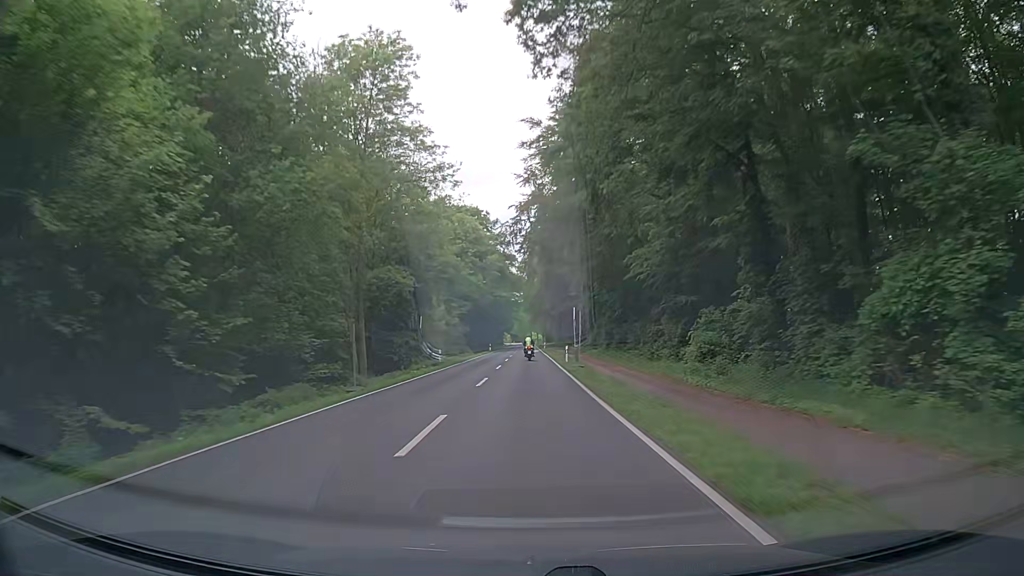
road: secondary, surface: asphalt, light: Day
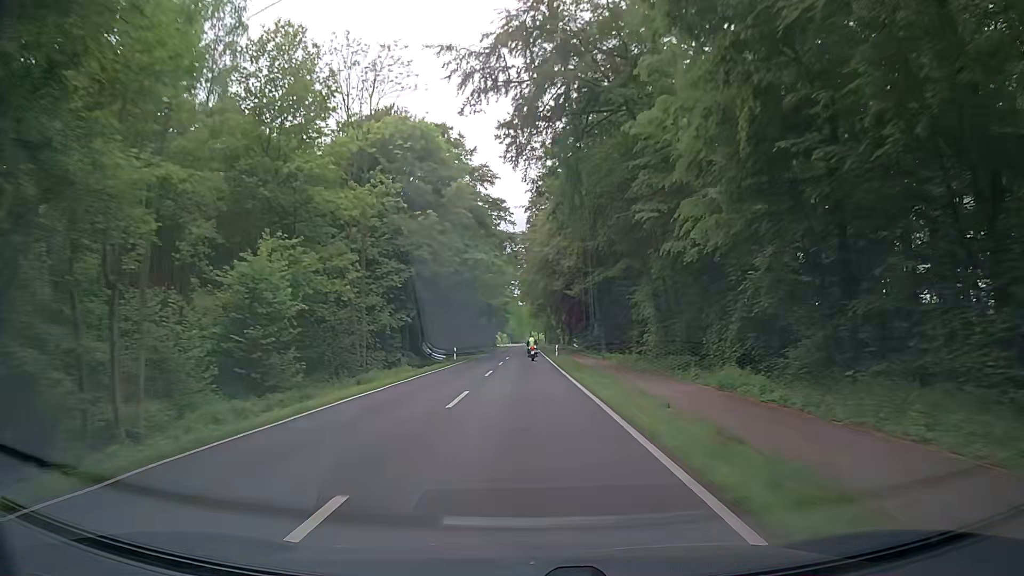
(+0.3, +42.5) m; +1°
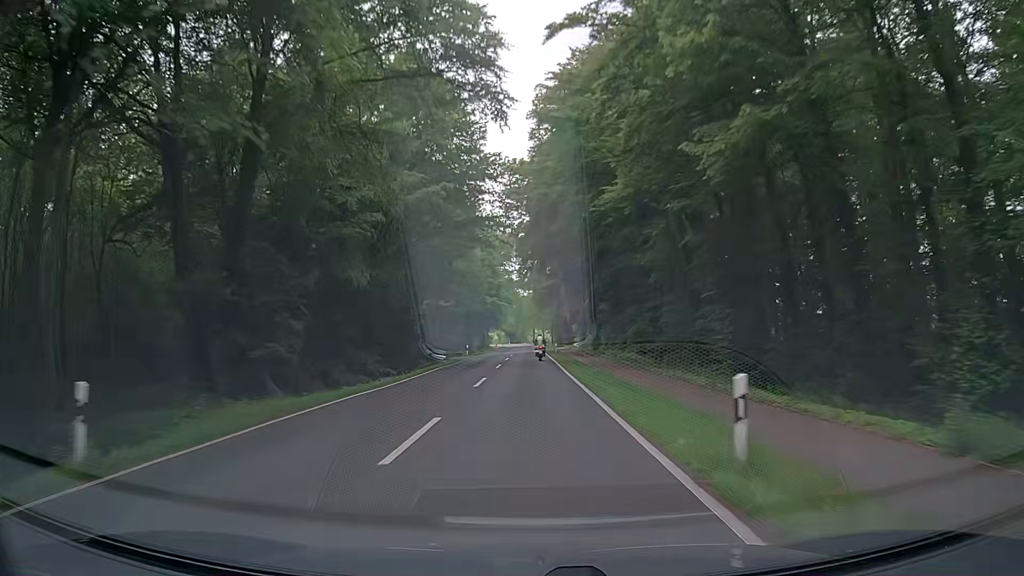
(-0.1, +42.3) m; -1°
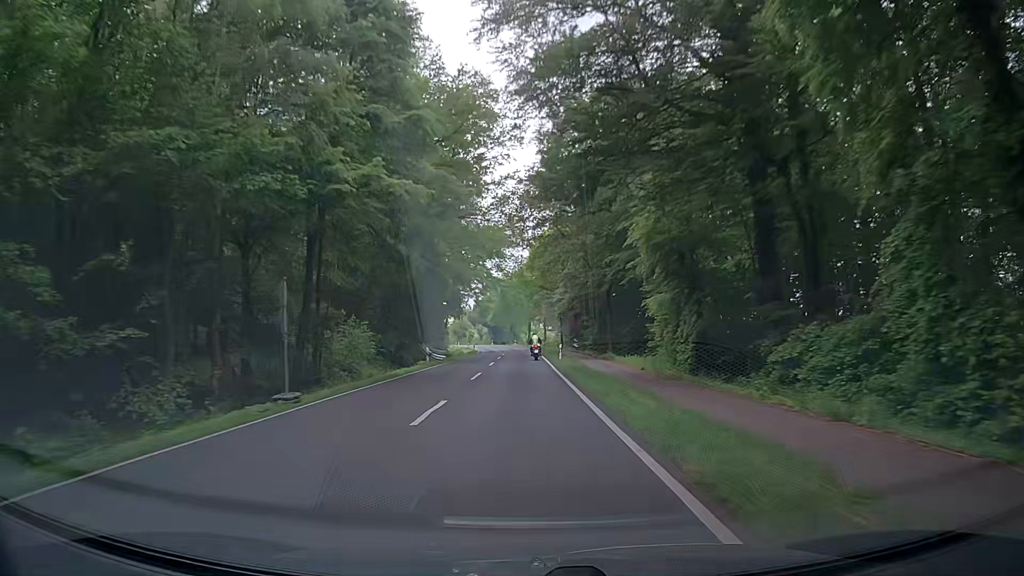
(+0.5, +68.8) m; +1°
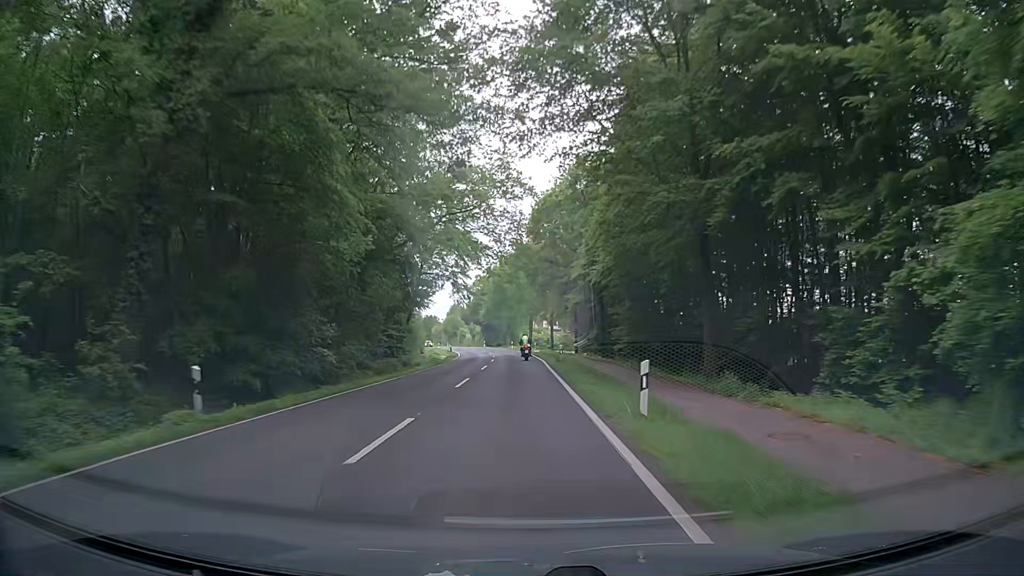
(+0.2, +27.2) m; 0°
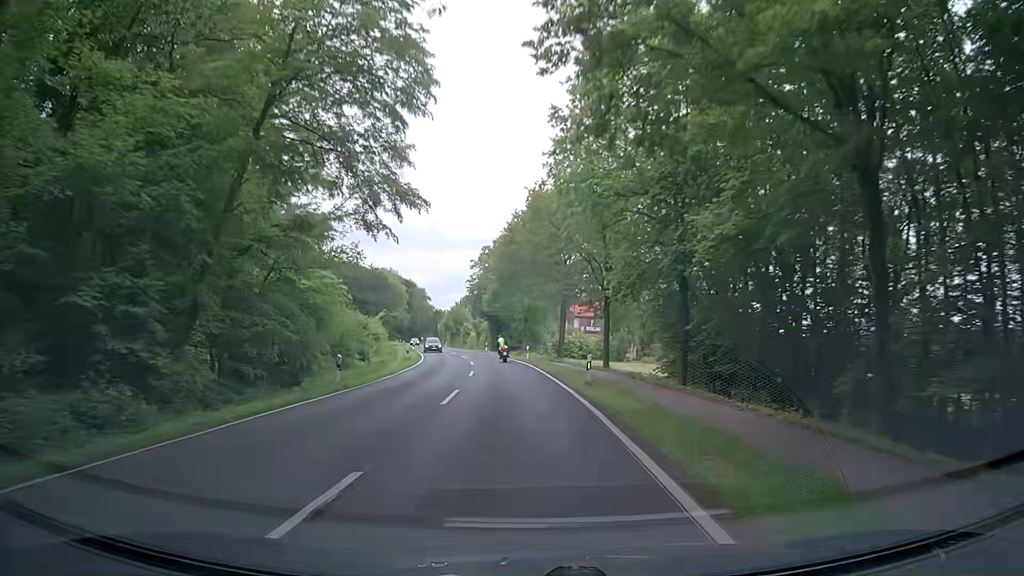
(-0.5, +40.7) m; -2°
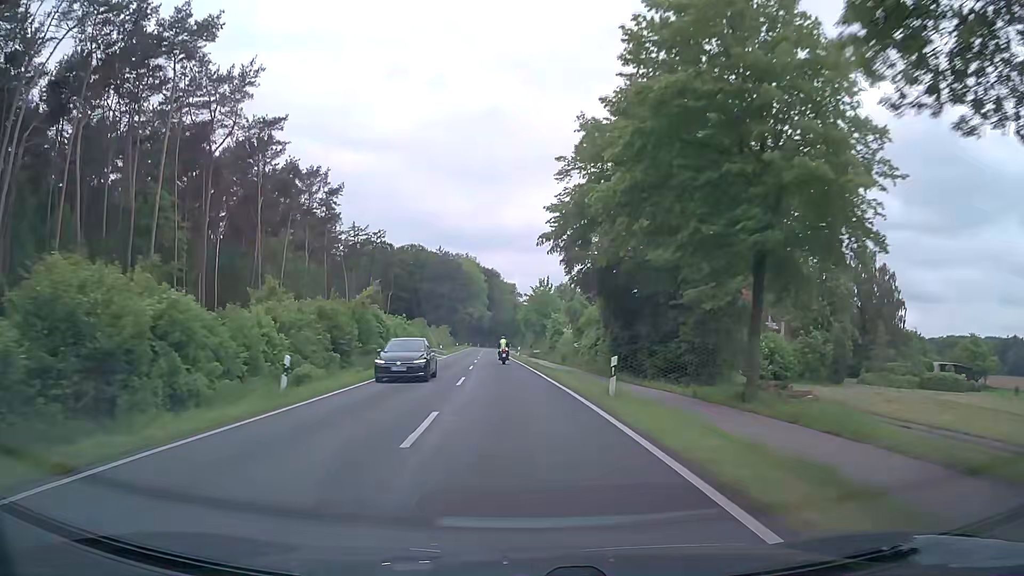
(-3.5, +54.0) m; -8°
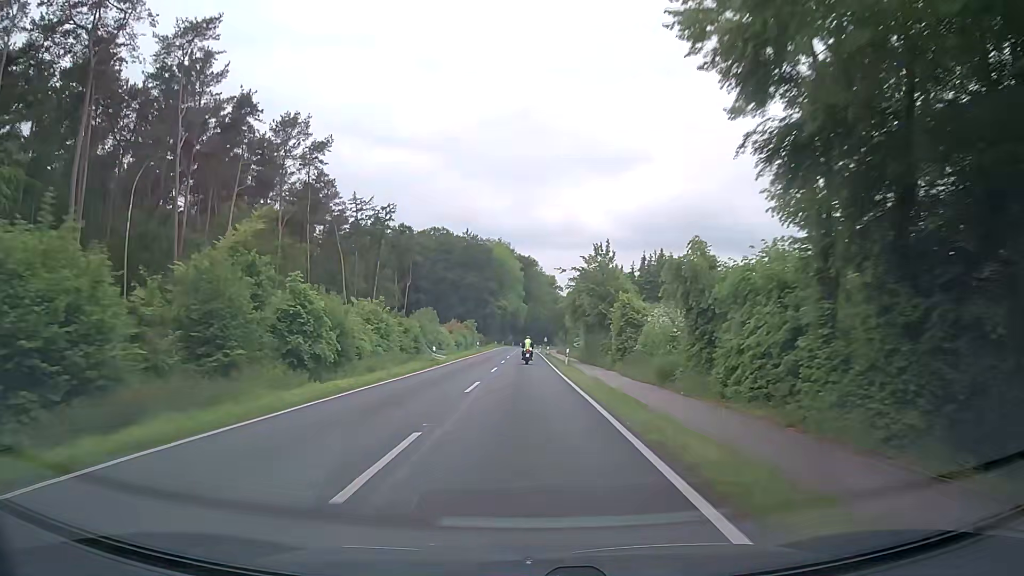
(-0.9, +27.0) m; -3°
(0, +10) (0, +20) (0, +30) (0, +40) (0, +50) (-1, +60) (-1, +70) (-1, +80) (-1, +90) (-1, +100) m
